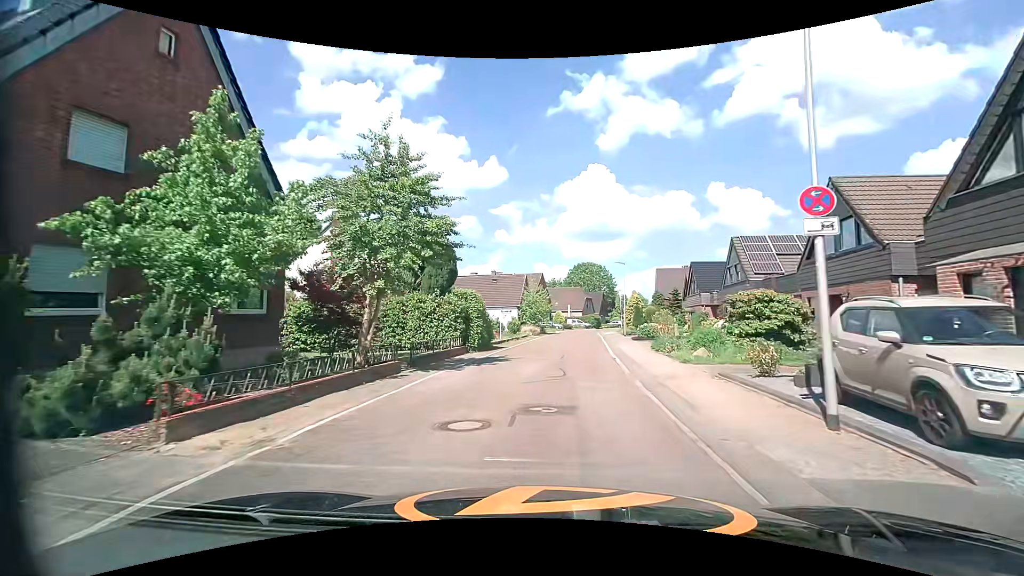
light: Day
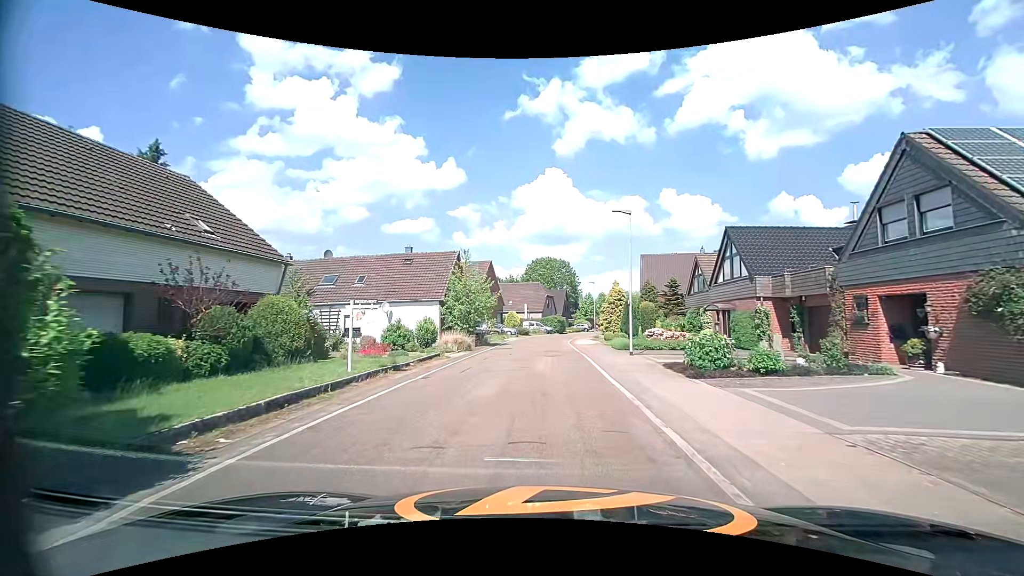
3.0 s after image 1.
(+1.2, +20.7) m; +5°
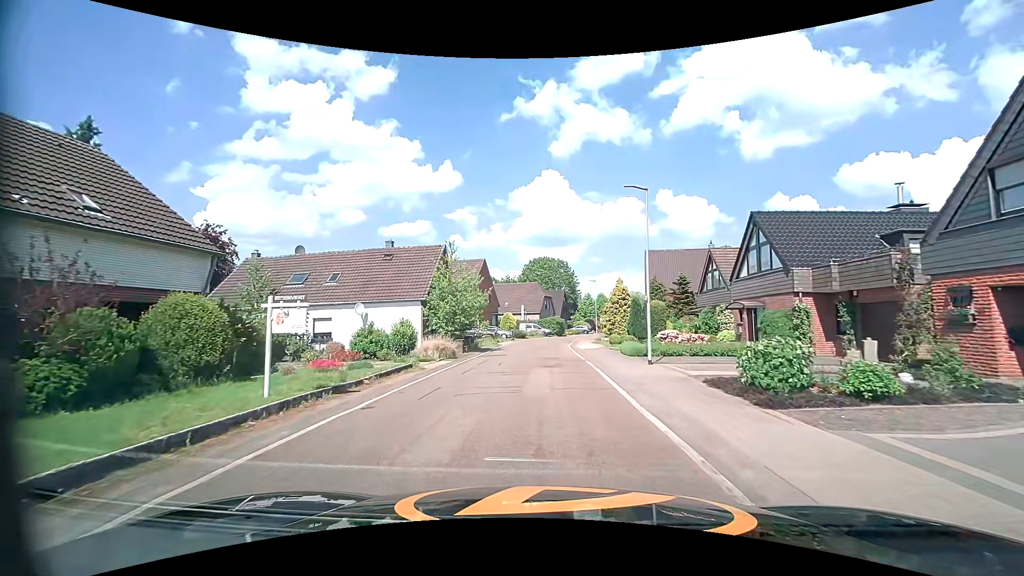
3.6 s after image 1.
(0.0, +4.1) m; 0°
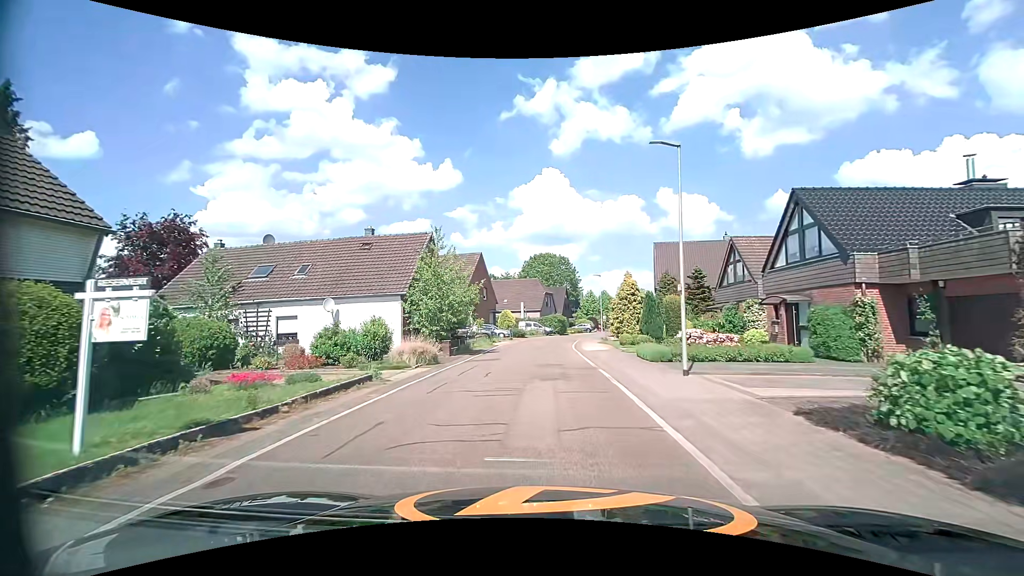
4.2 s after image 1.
(0.0, +4.1) m; 0°
(0, +10) (0, +20) (0, +30) (0, +40) (+2, +50) (+4, +60) (+7, +69) (+9, +79) (+12, +89) (+14, +98) m
